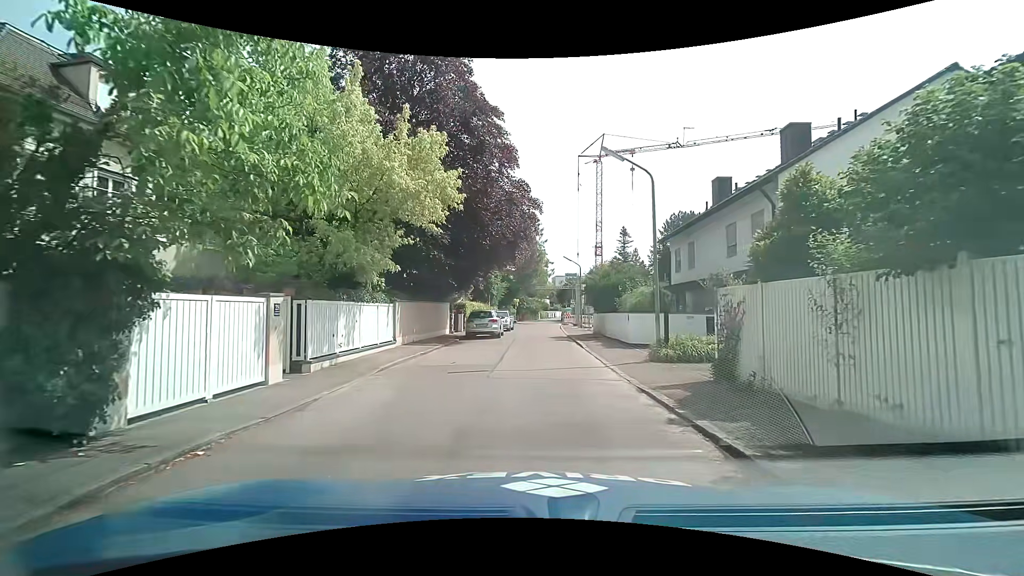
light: Day
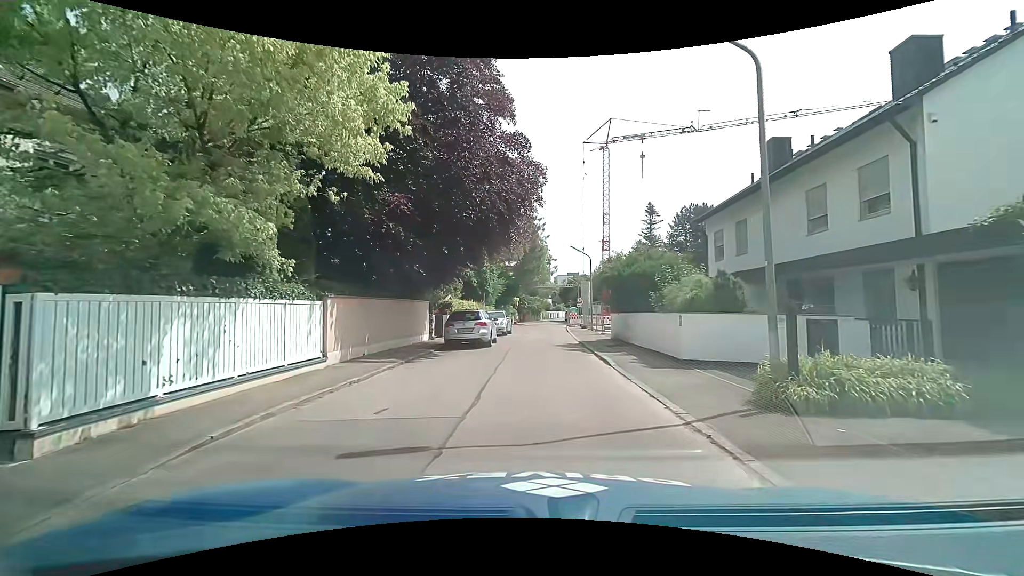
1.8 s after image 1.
(-0.1, +6.4) m; 0°
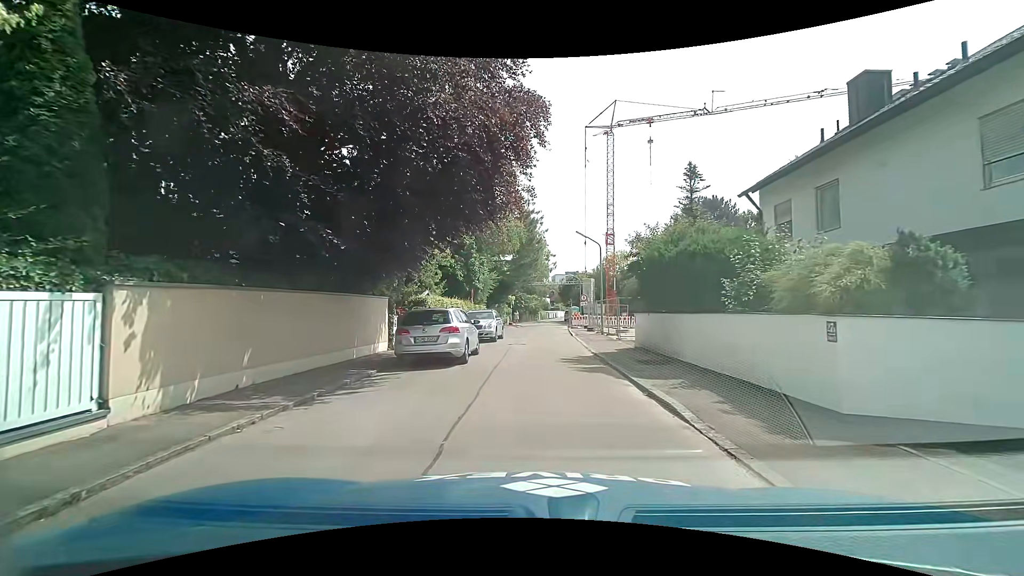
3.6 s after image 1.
(-0.1, +6.3) m; -1°
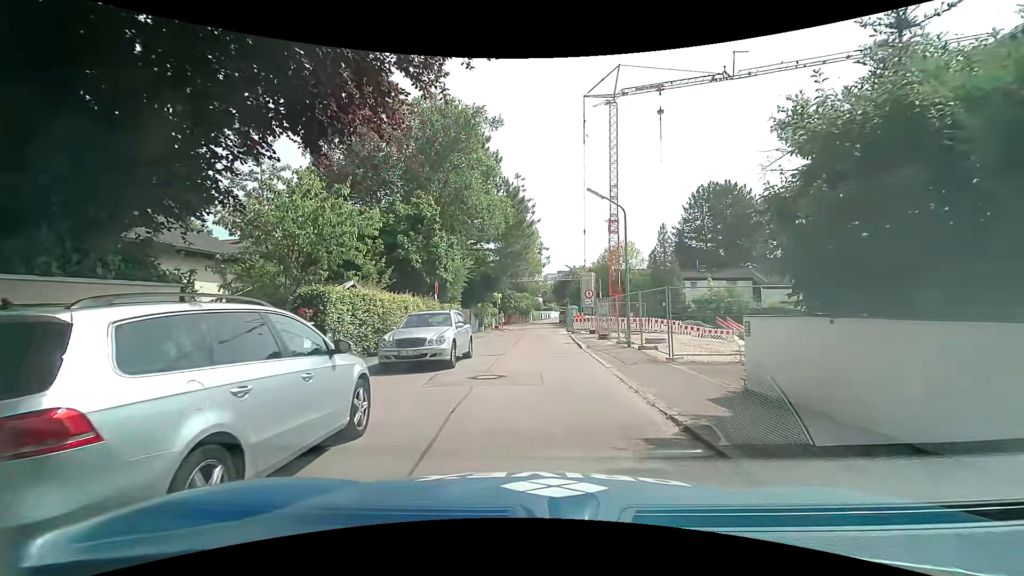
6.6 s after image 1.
(+0.2, +10.0) m; +1°
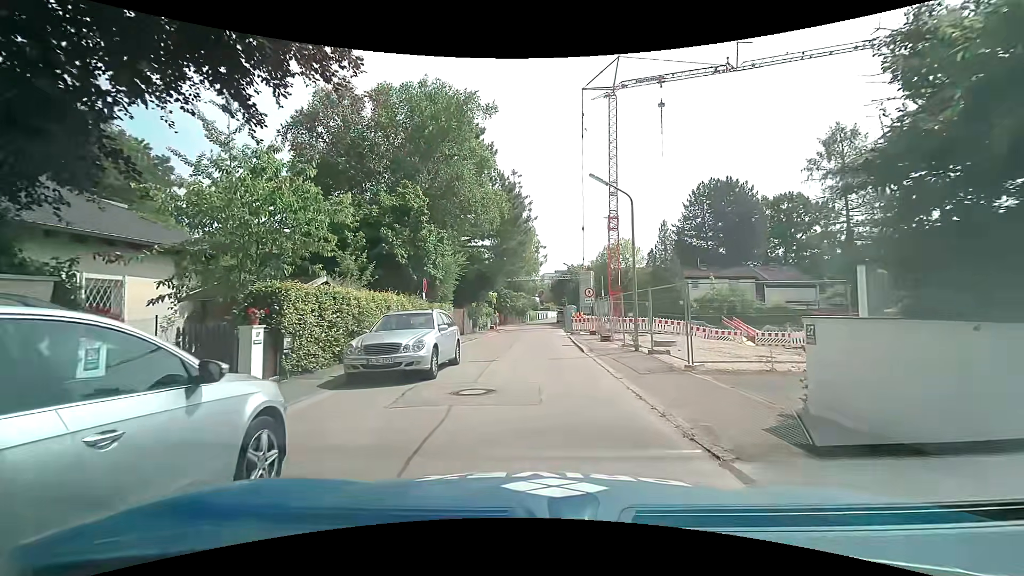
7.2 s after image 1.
(0.0, +1.9) m; 0°
